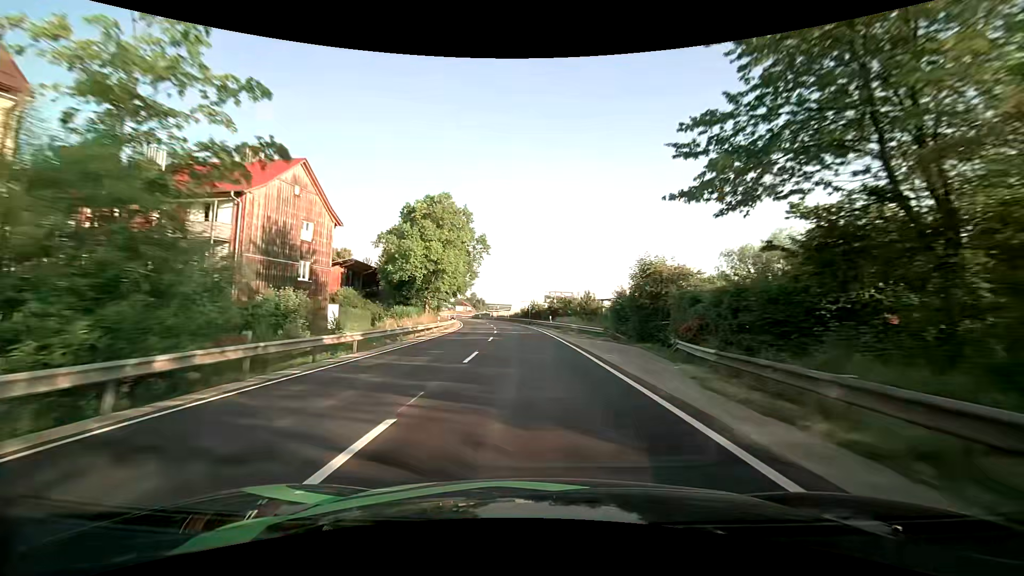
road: primary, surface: asphalt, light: Day
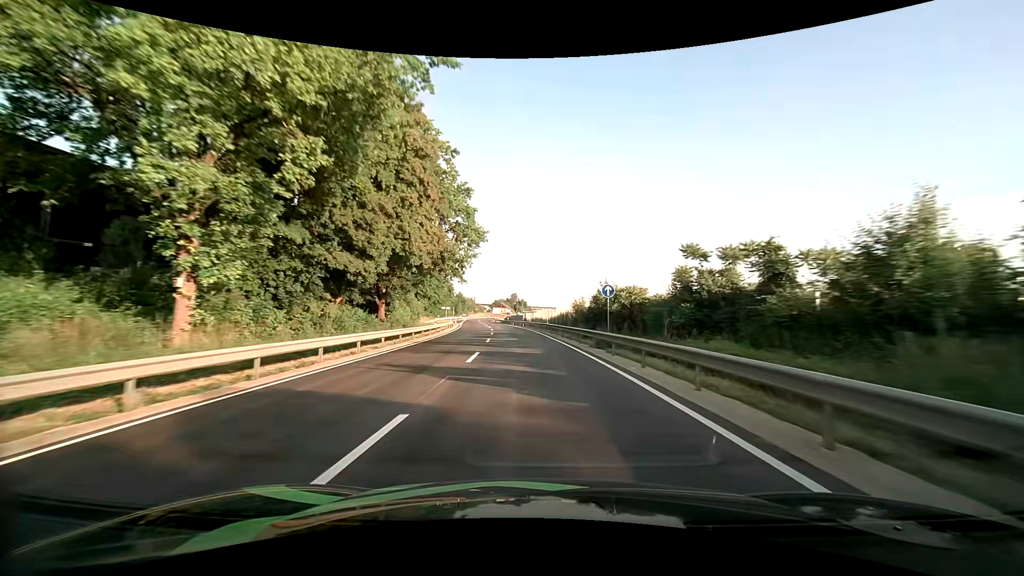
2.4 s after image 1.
(-2.2, +48.4) m; -5°
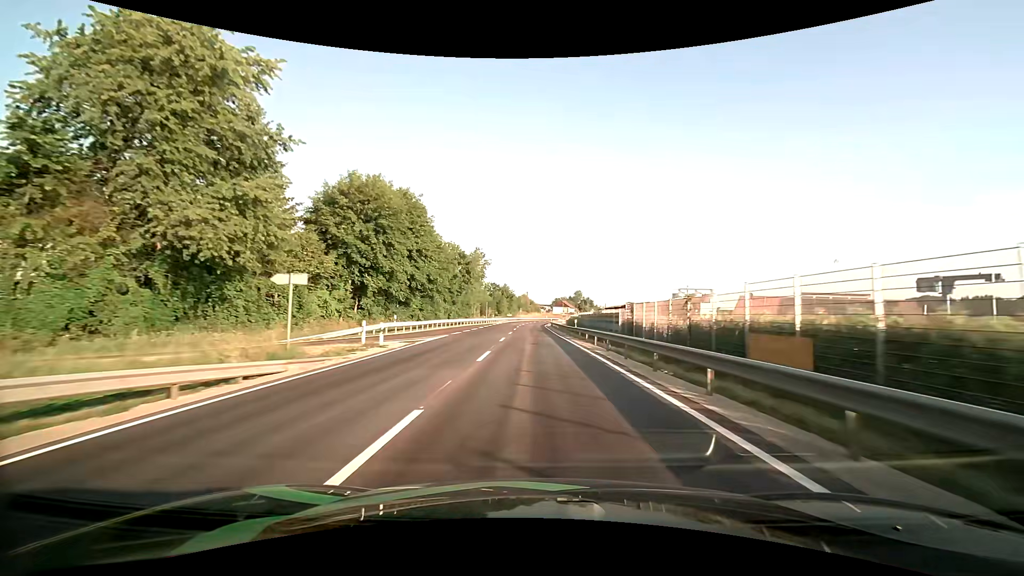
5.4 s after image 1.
(-3.9, +60.2) m; -7°
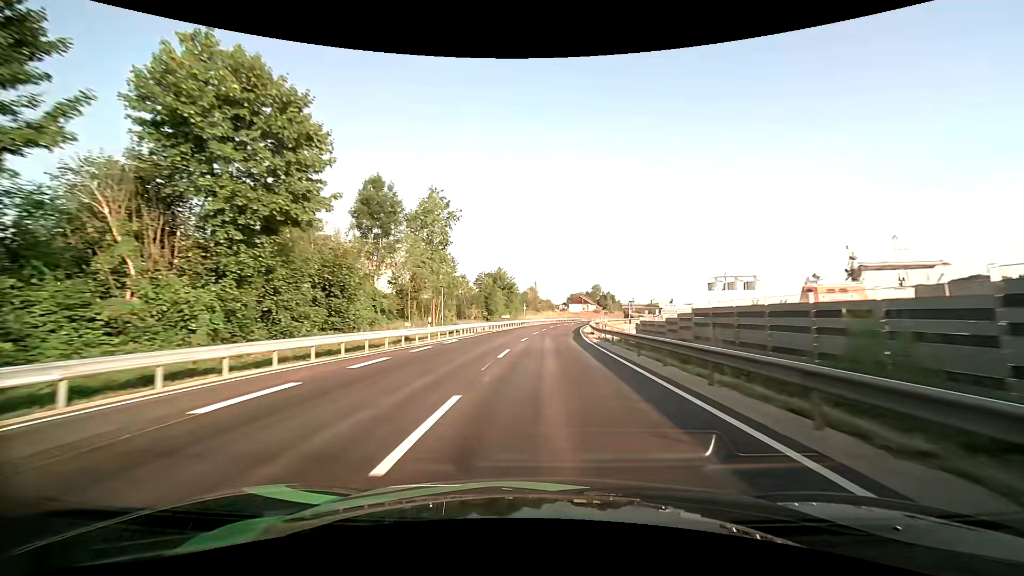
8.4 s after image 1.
(-1.1, +58.9) m; -1°
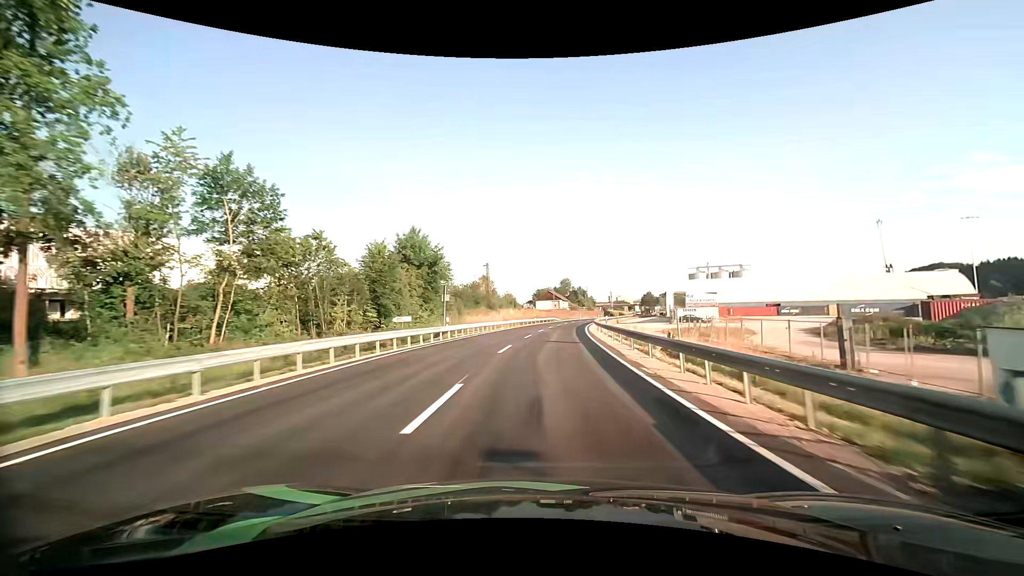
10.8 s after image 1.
(+1.5, +46.6) m; +4°
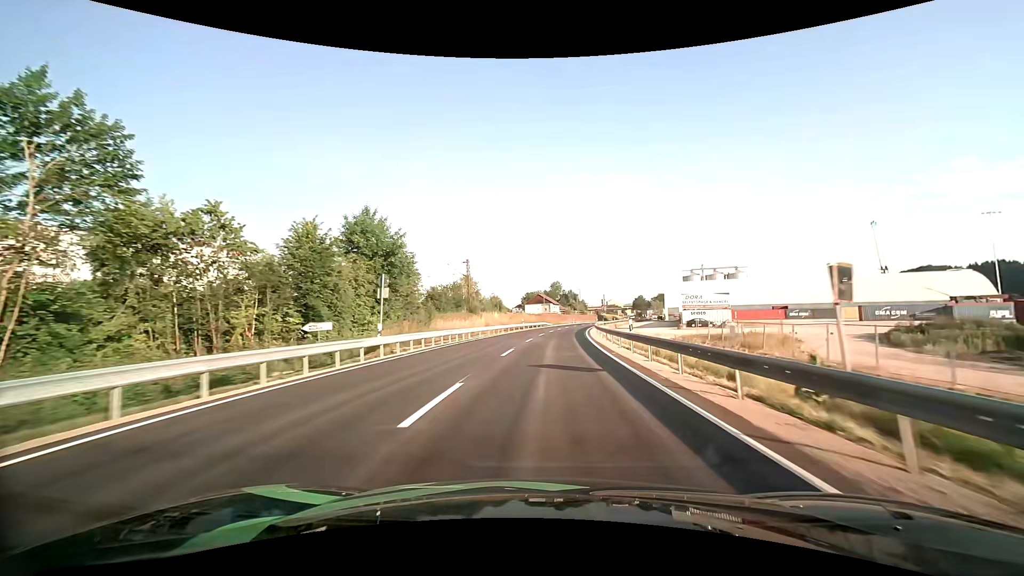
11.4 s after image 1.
(+0.1, +11.8) m; +1°
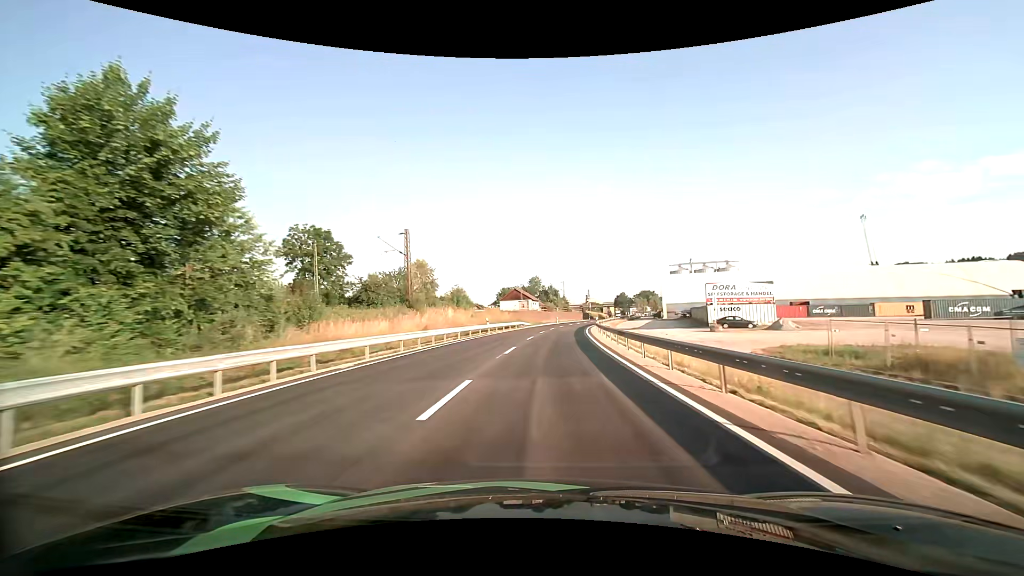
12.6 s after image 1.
(+0.5, +23.6) m; +2°
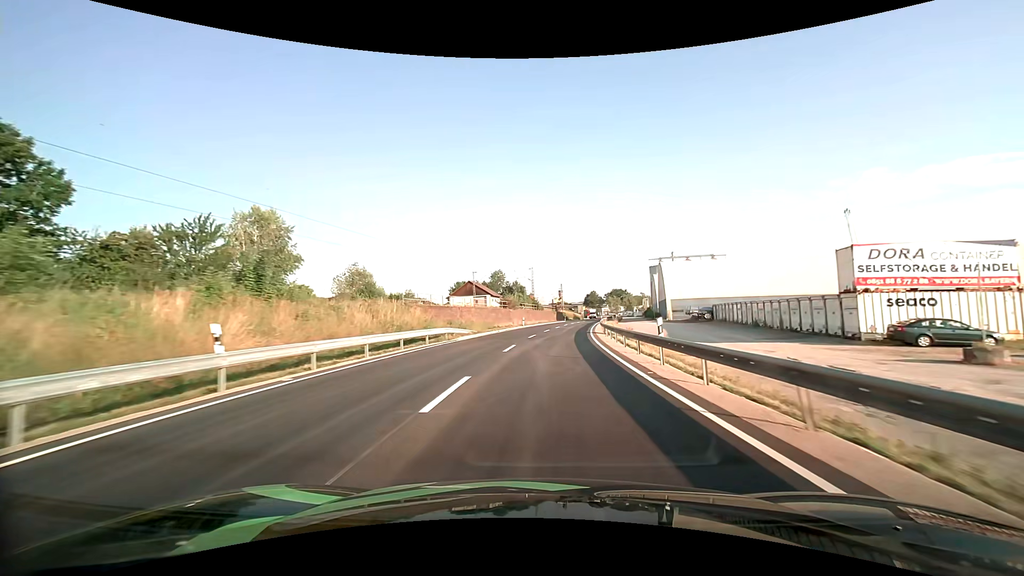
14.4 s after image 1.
(+1.2, +35.6) m; +4°
(0, +10) (0, +20) (+1, +30) (+2, +40) (+3, +50) (+4, +60) (+5, +70) (+7, +80) (+8, +89) (+10, +99) m
